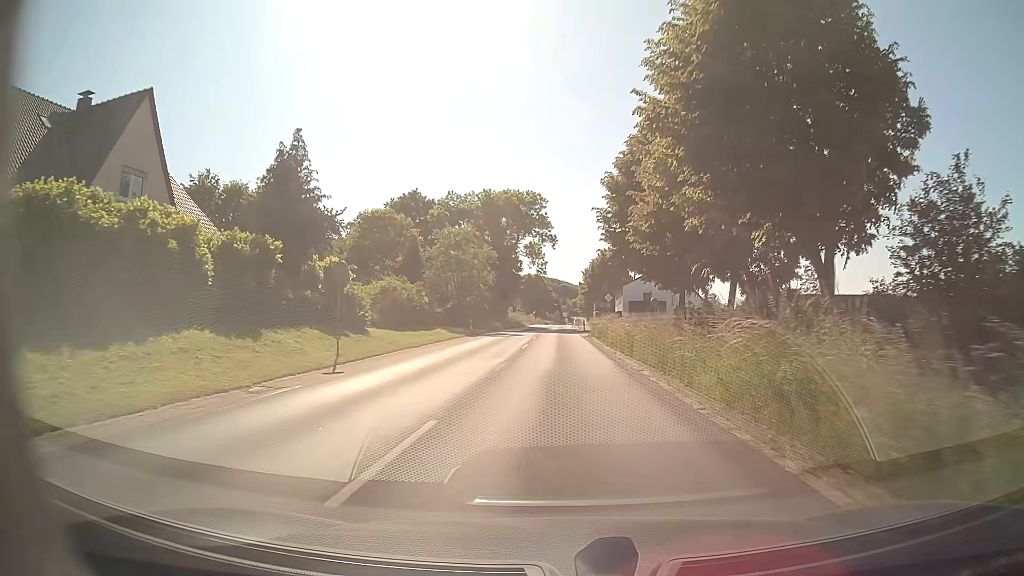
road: secondary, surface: asphalt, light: Day
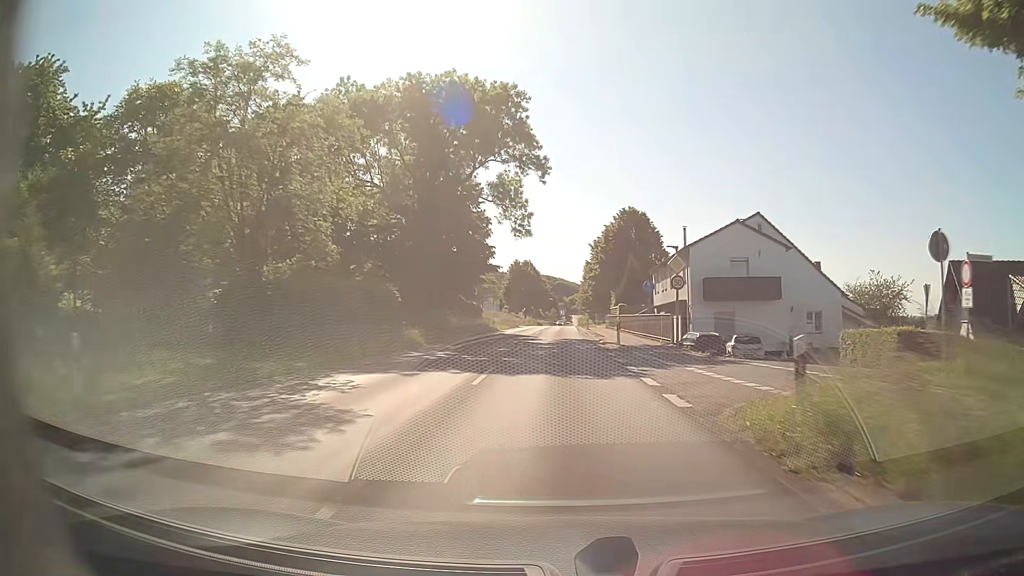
(+0.2, +40.5) m; +1°
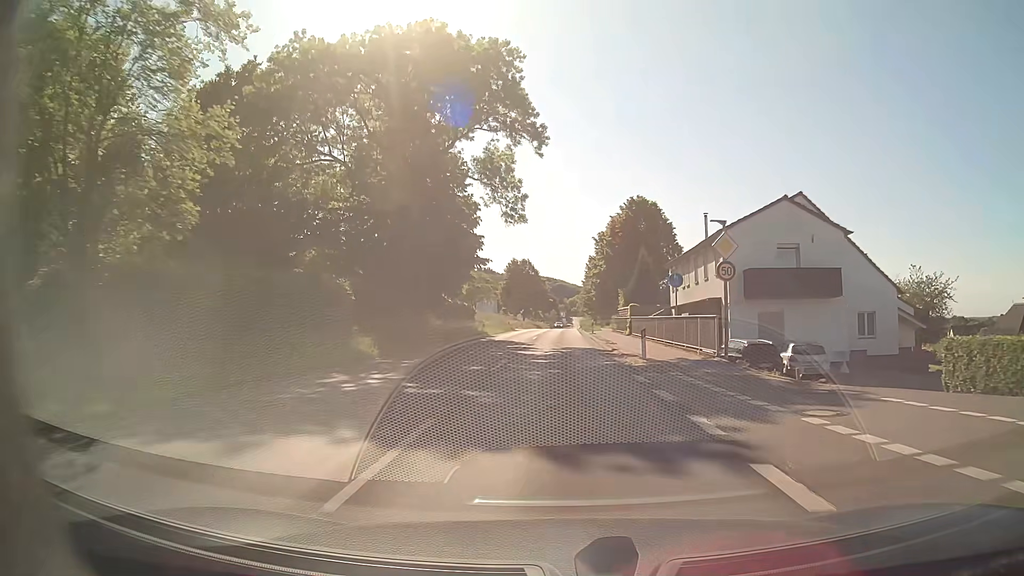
(0.0, +8.1) m; 0°
(0, +10) (0, +20) (0, +30) (0, +40) (0, +50) (0, +60) (0, +70) (0, +80) (0, +90) (+1, +100) m
